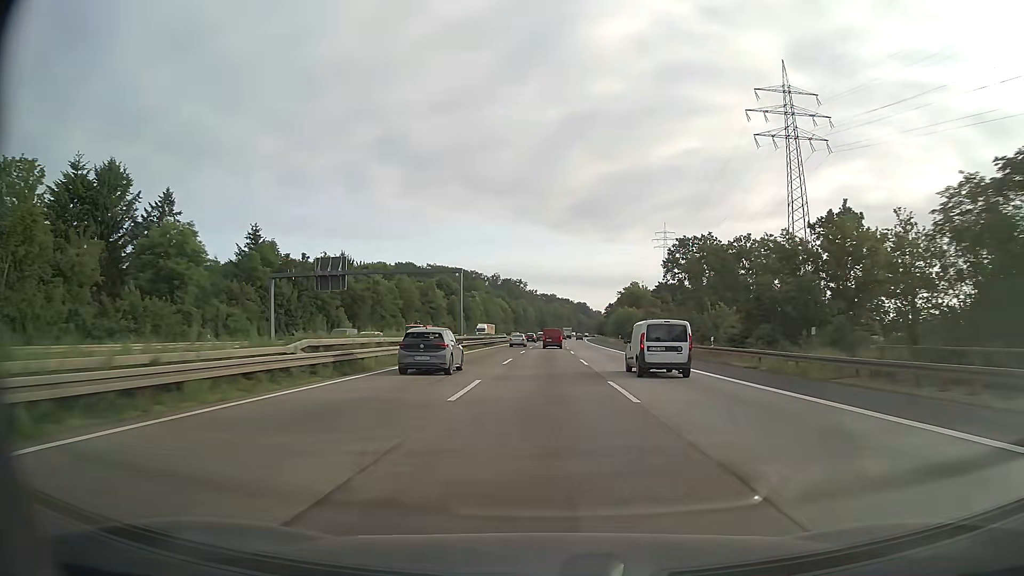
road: motorway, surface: asphalt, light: Day
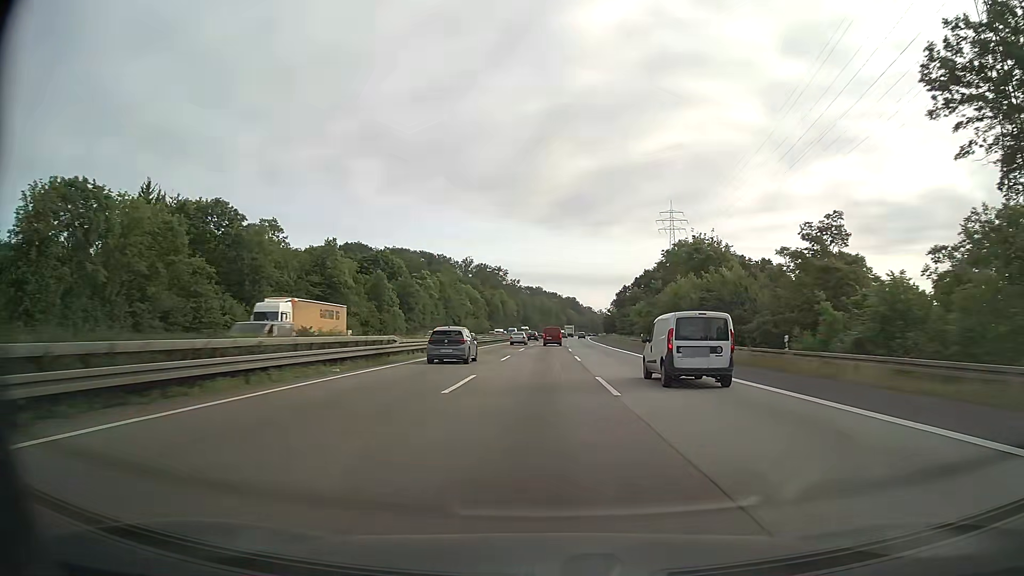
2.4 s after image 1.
(+0.8, +69.7) m; +1°
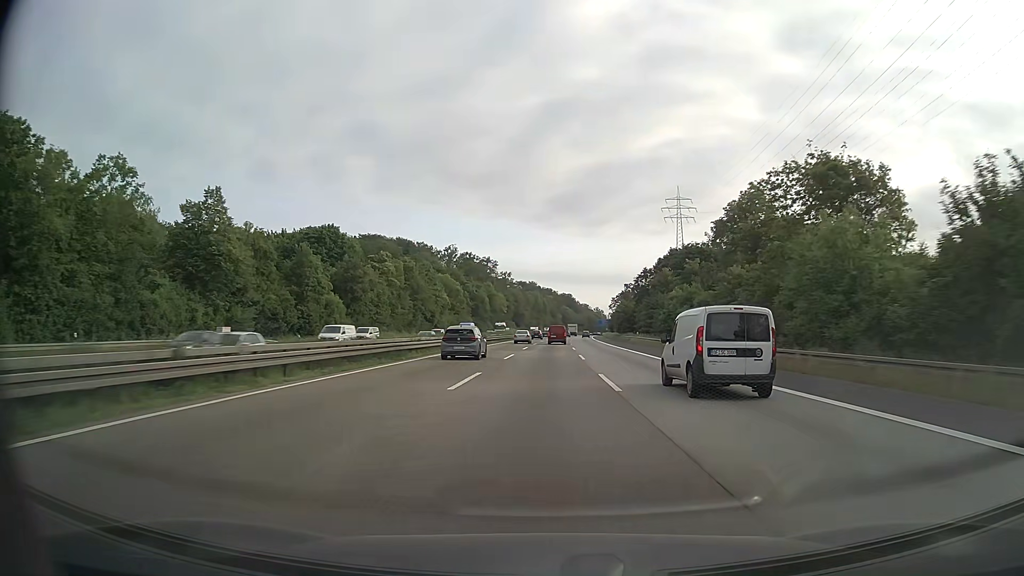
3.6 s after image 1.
(+0.2, +35.3) m; +1°
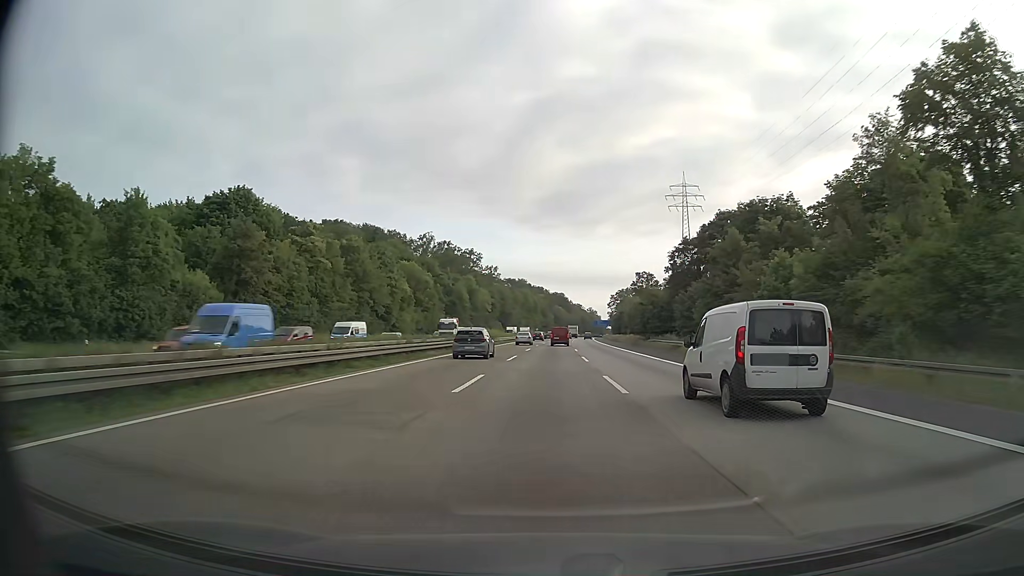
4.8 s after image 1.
(+0.2, +35.2) m; +1°
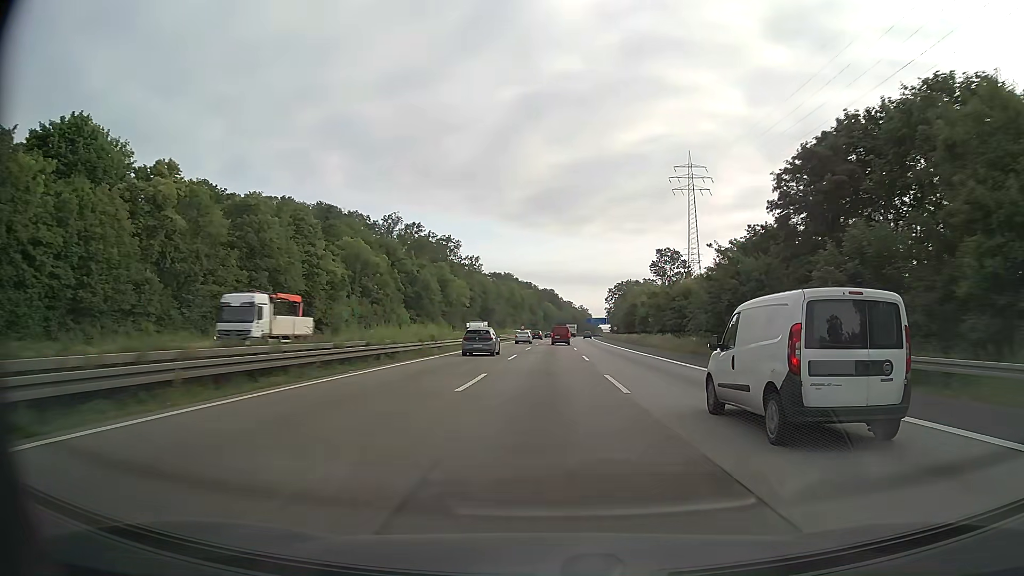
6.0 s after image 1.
(+0.3, +35.2) m; +1°
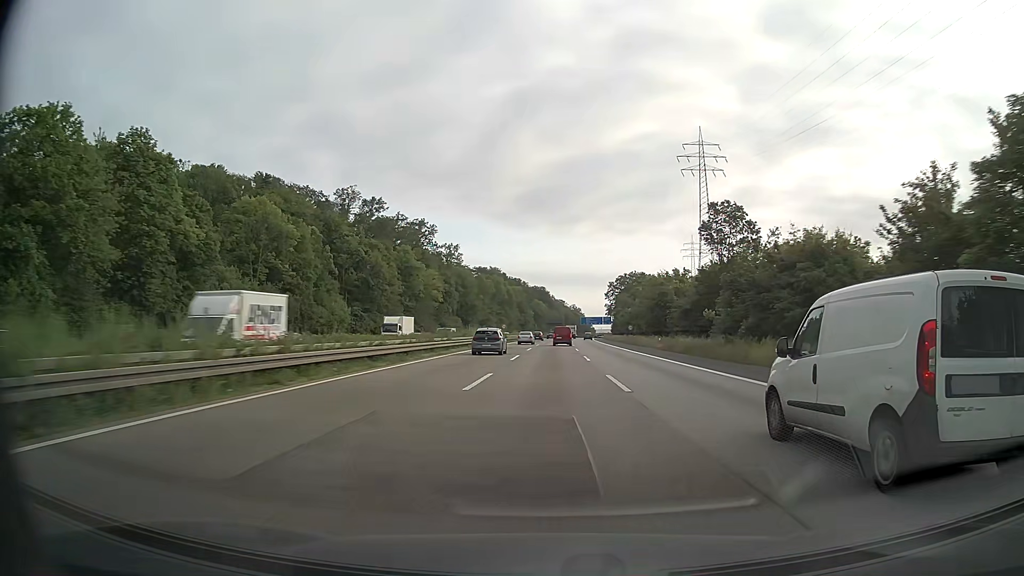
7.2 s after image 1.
(+0.2, +35.2) m; +1°
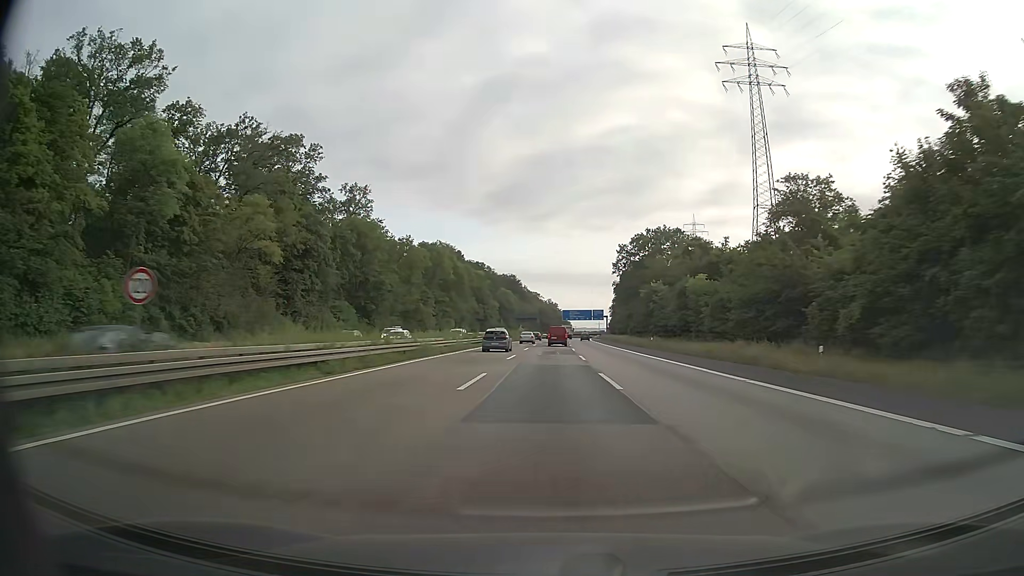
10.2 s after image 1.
(+1.8, +87.8) m; +2°
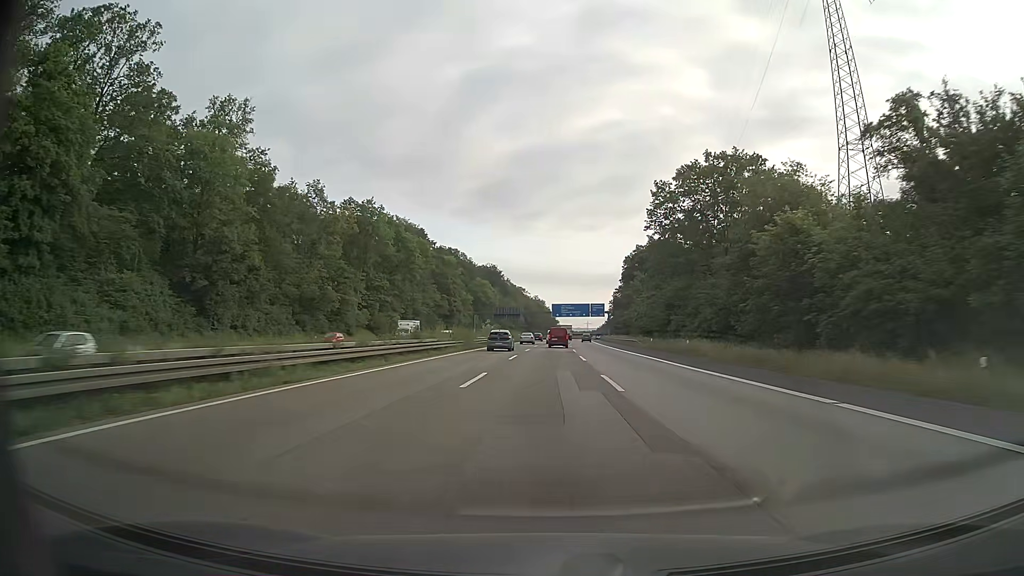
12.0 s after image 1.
(+0.5, +52.6) m; +1°
(0, +10) (0, +20) (0, +30) (0, +40) (0, +50) (+1, +60) (+1, +70) (+1, +80) (+2, +90) (+2, +100) m
